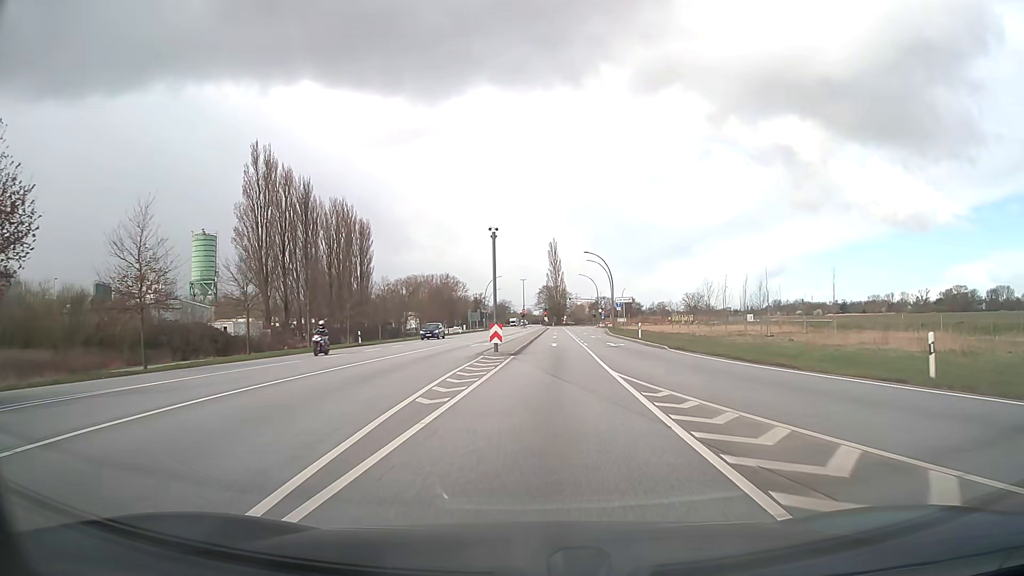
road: secondary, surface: asphalt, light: Day
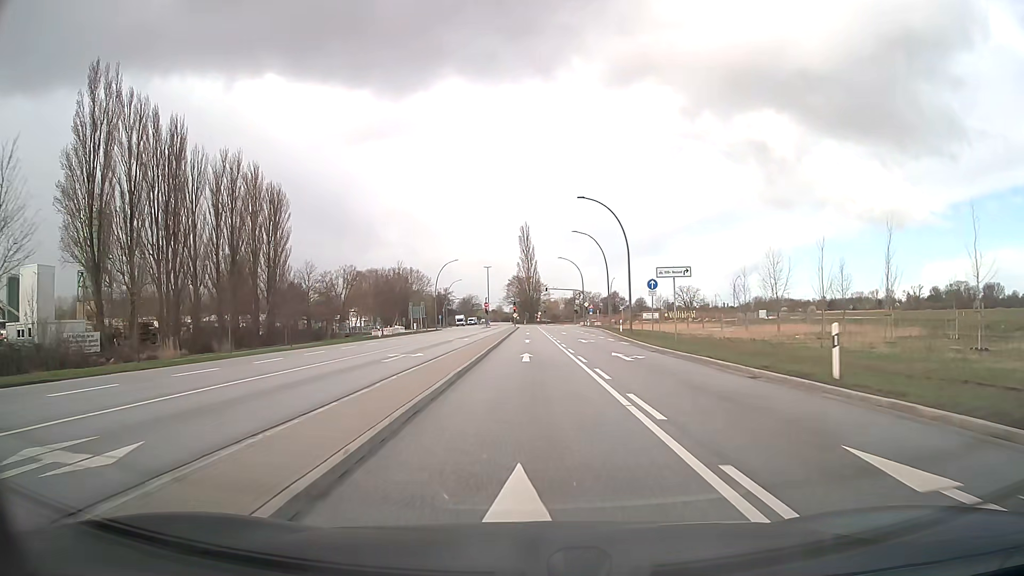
(+1.2, +36.1) m; +2°
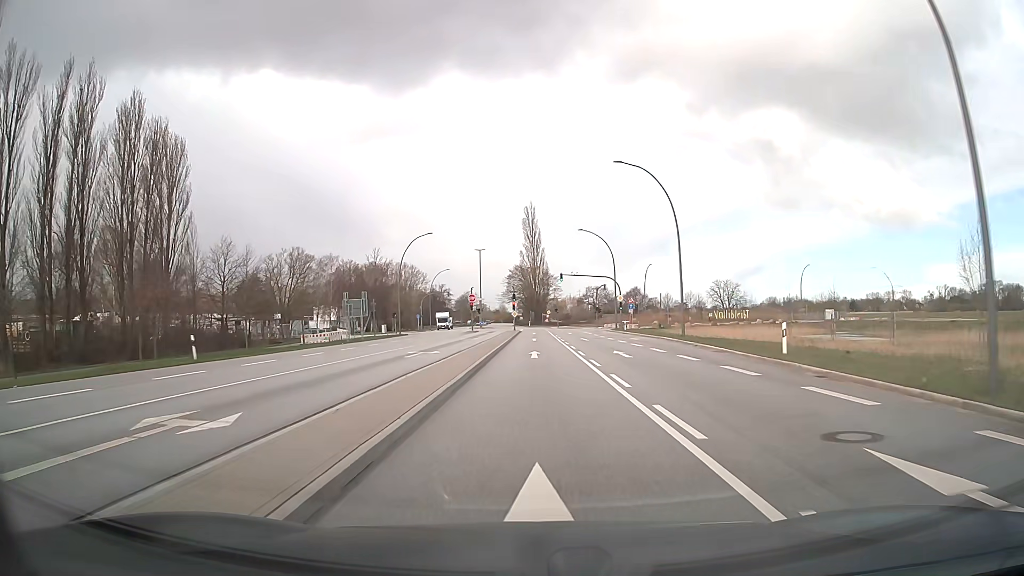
(-0.3, +37.8) m; -1°
(0, +10) (0, +20) (0, +30) (0, +40) (+1, +50) (+1, +60) (+1, +70) (+1, +80) (+1, +90) (0, +100) m
